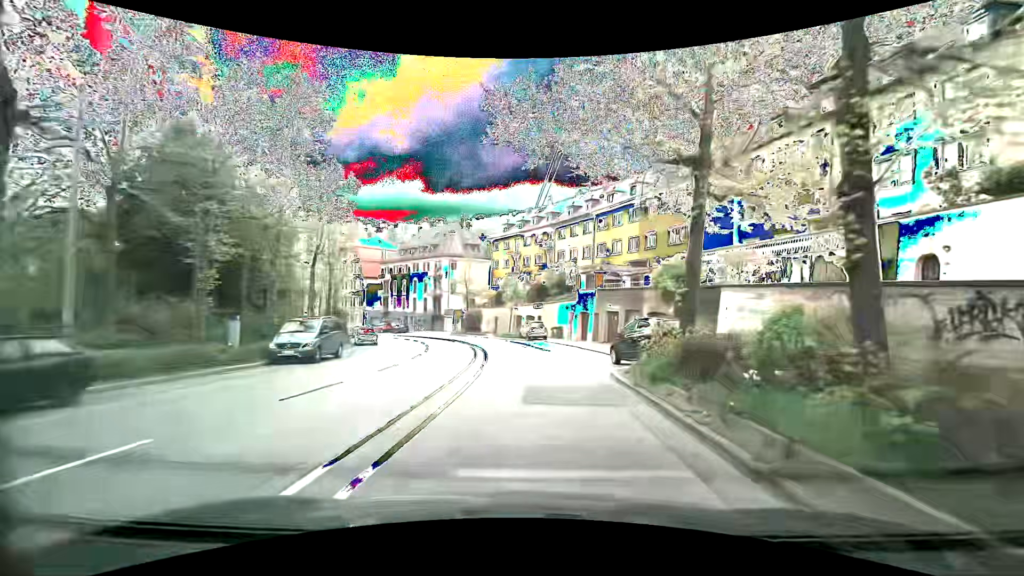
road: secondary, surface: asphalt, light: Day
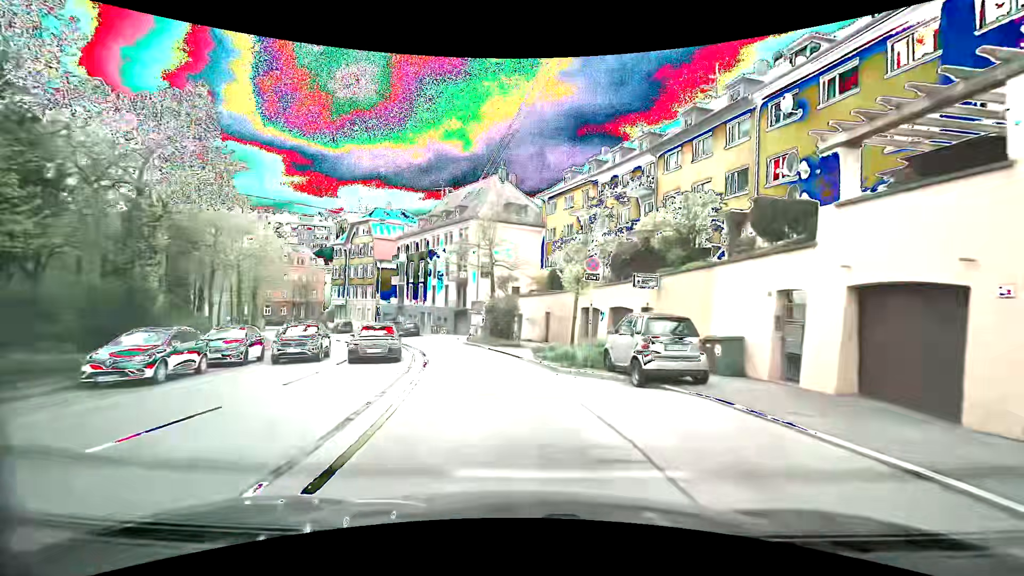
(-0.9, +28.4) m; -8°
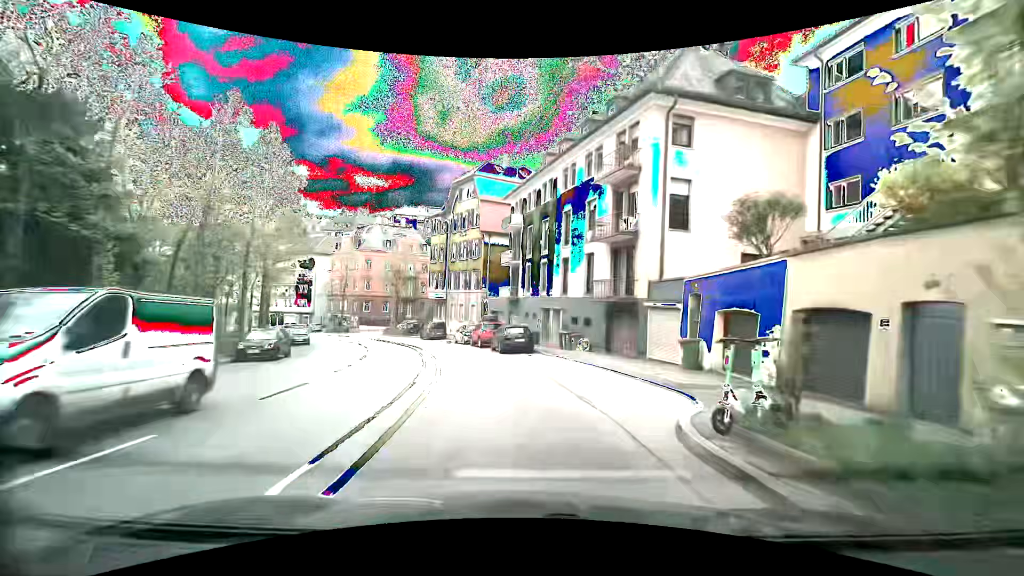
(-3.9, +27.6) m; -16°
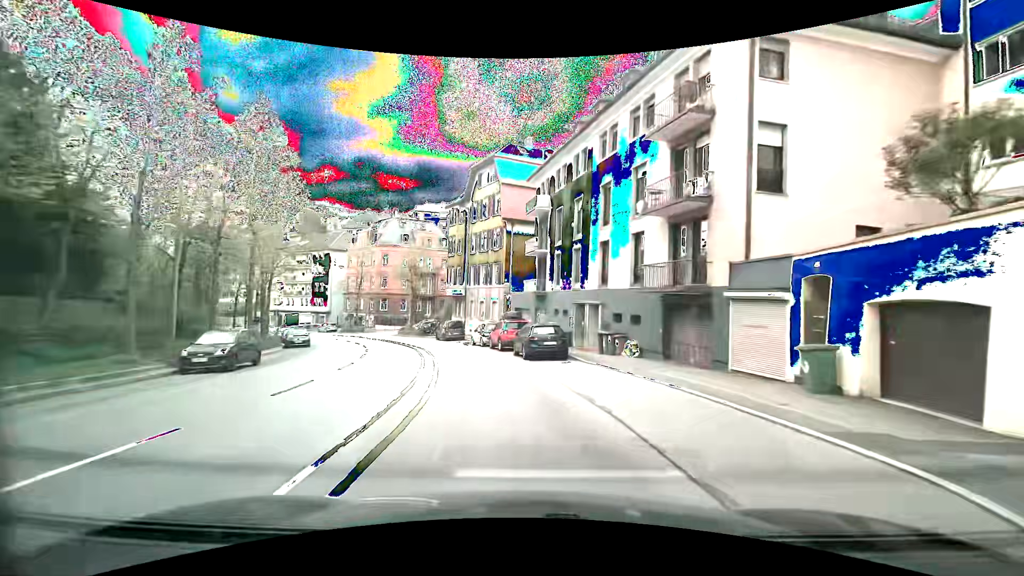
(-0.1, +5.7) m; -3°
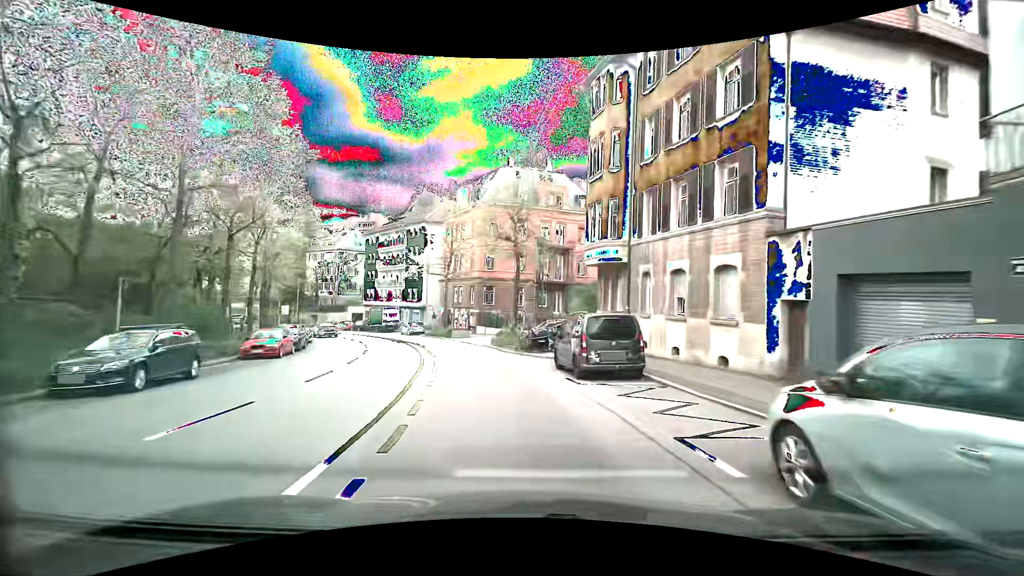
(-3.9, +29.3) m; -16°
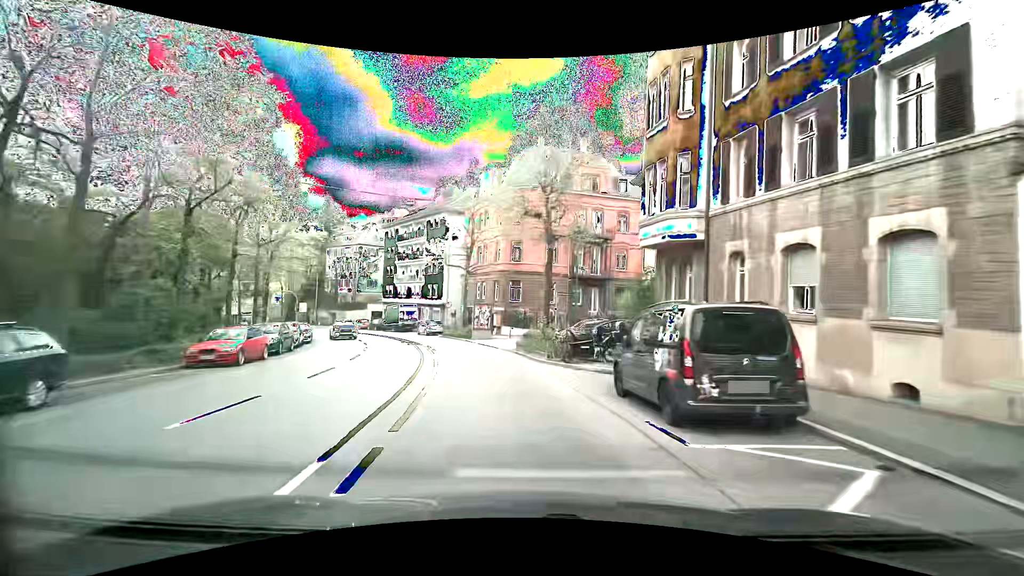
(-0.1, +6.0) m; -2°
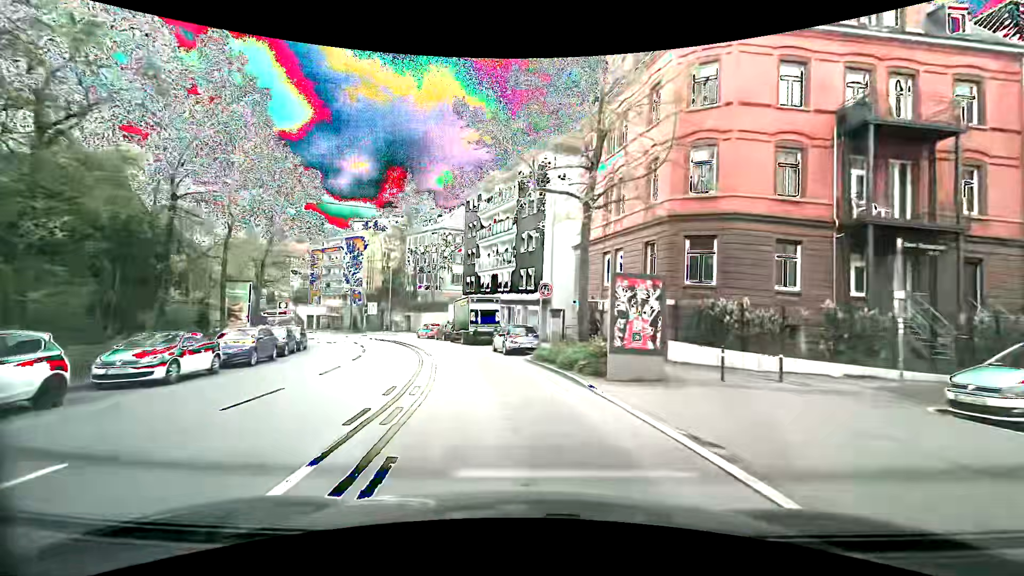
(-2.8, +23.8) m; -13°
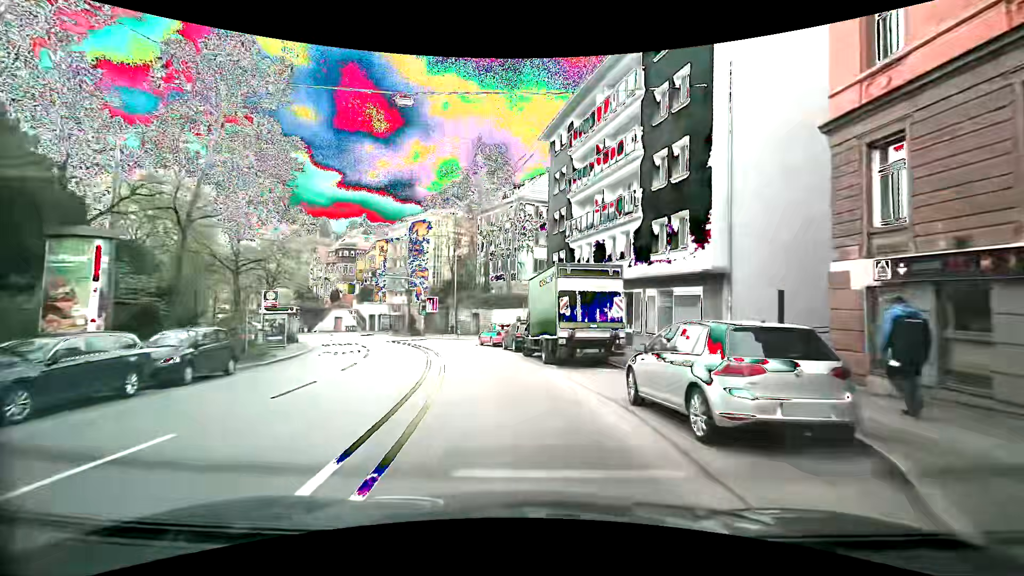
(-1.7, +17.6) m; -11°
(0, +10) (-2, +20) (-4, +30) (-7, +39) (-11, +48) (-16, +57) (-22, +65) (-28, +73) (-35, +80) (-43, +86) m
